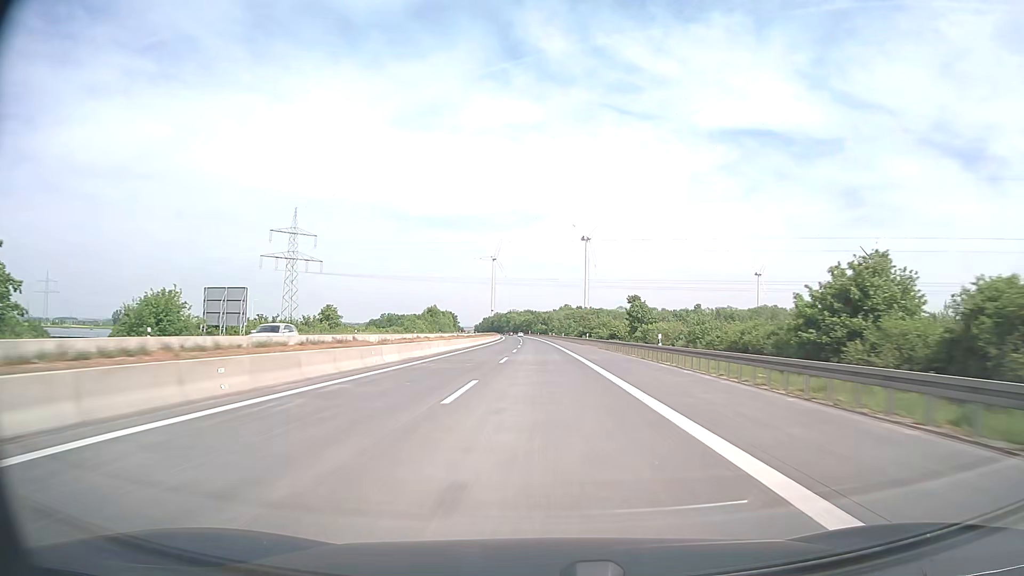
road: motorway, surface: asphalt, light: Day
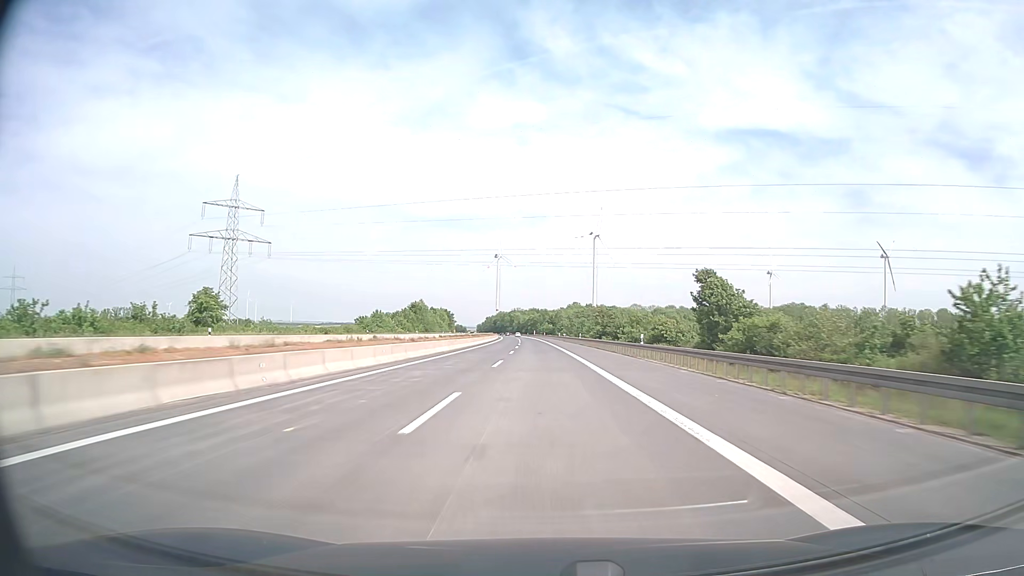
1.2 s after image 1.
(-0.3, +39.8) m; -1°
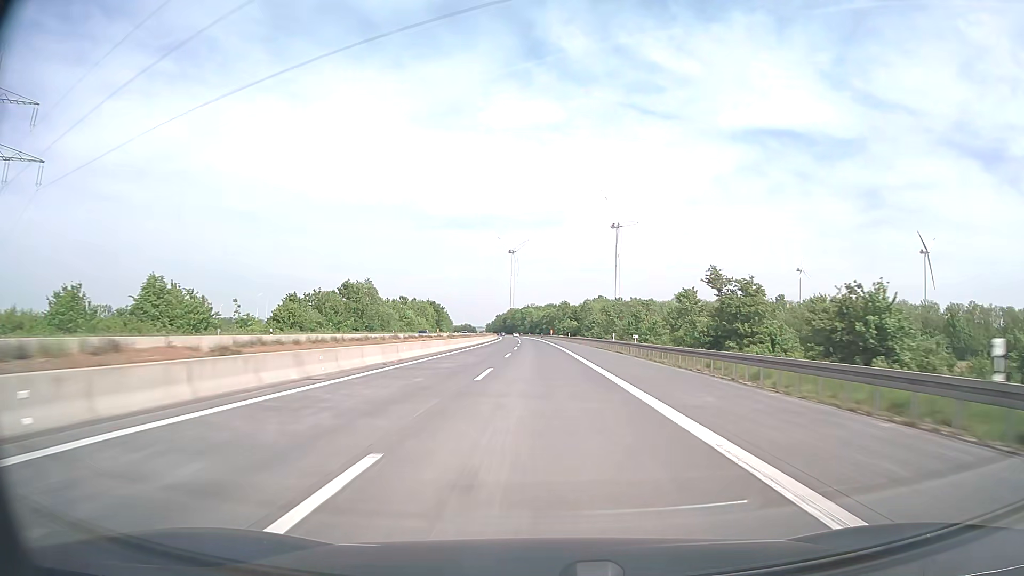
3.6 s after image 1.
(-1.2, +79.4) m; -1°
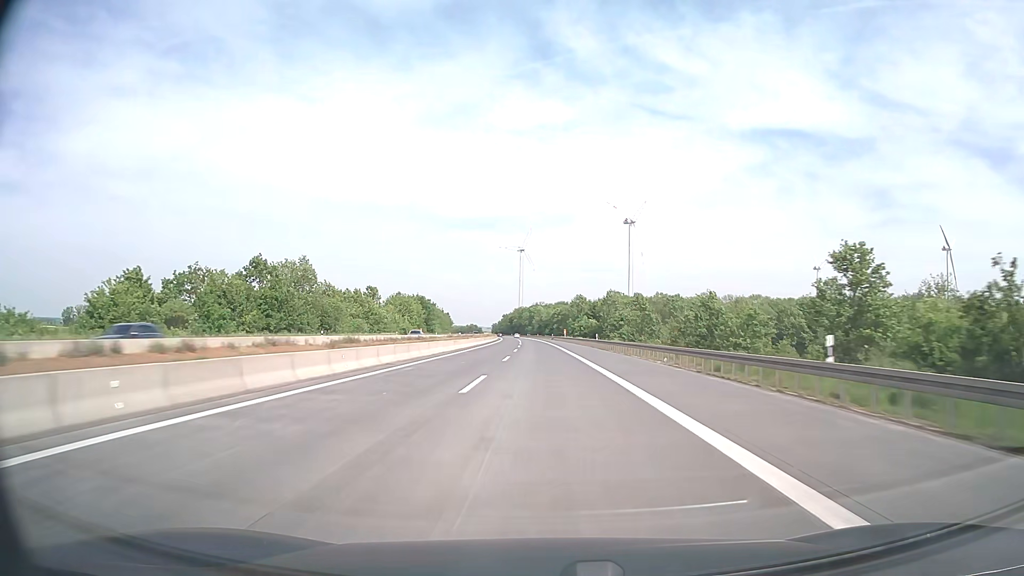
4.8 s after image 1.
(-0.2, +39.7) m; -1°
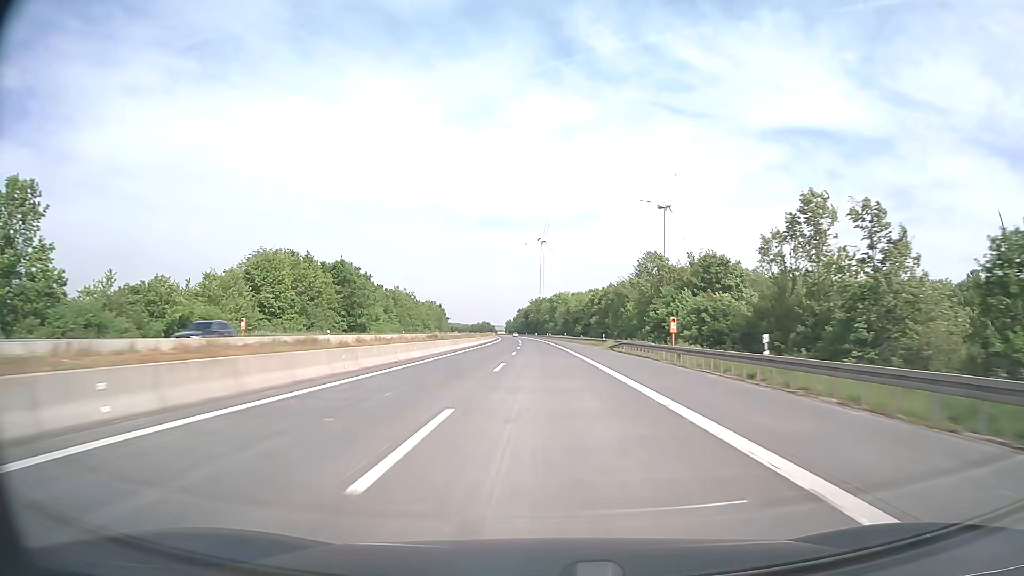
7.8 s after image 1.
(-1.9, +99.1) m; -2°
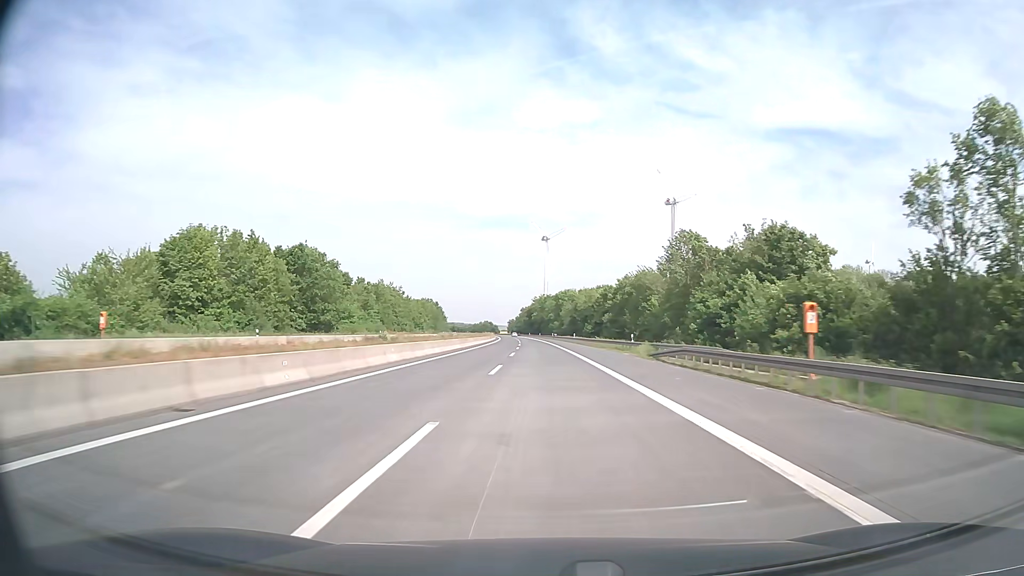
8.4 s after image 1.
(-0.1, +19.8) m; 0°
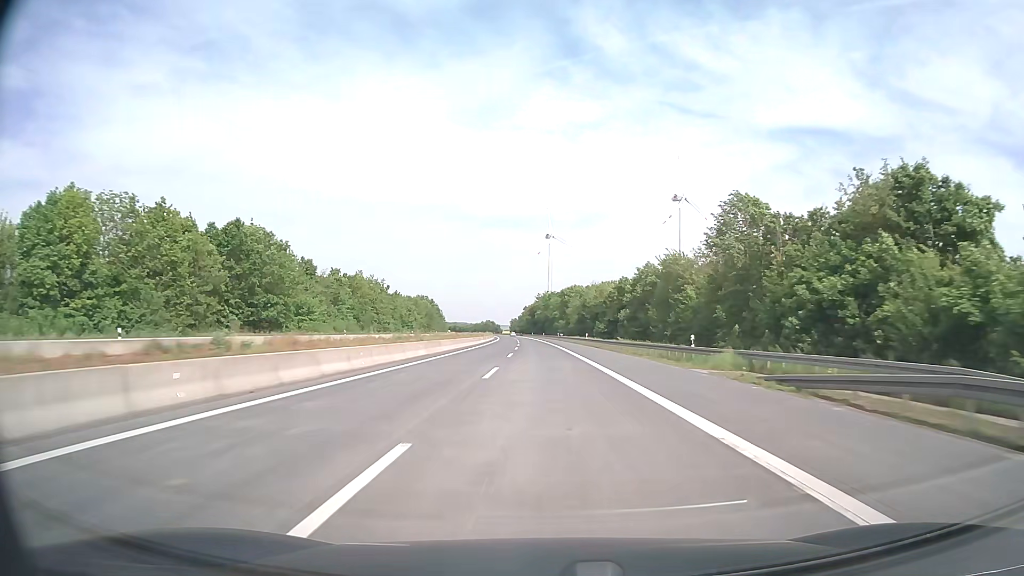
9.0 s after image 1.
(-0.1, +19.8) m; 0°
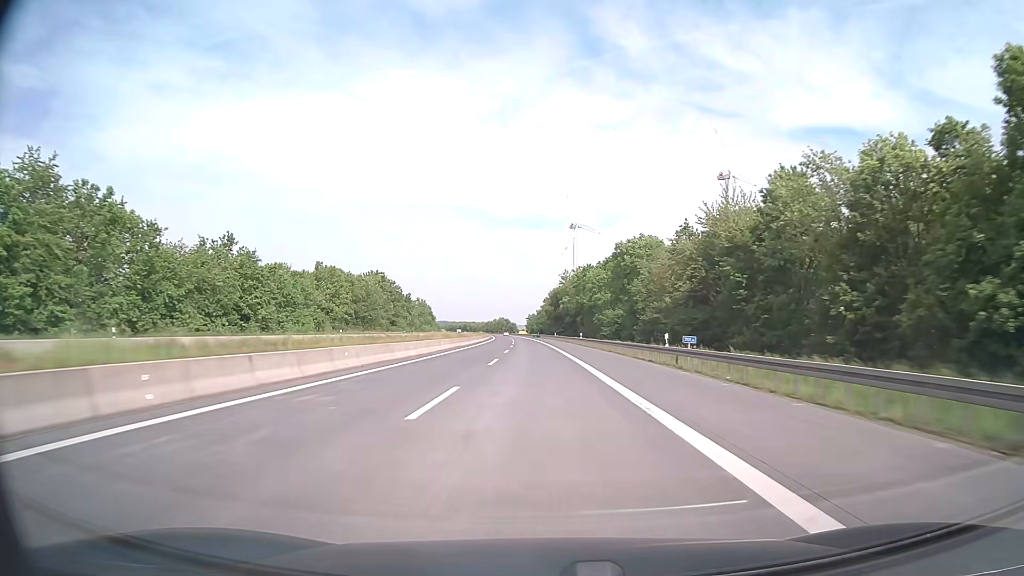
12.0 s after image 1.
(-1.6, +99.1) m; -2°
(0, +10) (0, +20) (0, +30) (0, +40) (-1, +50) (-1, +60) (-1, +70) (-1, +80) (-2, +90) (-2, +100) m
